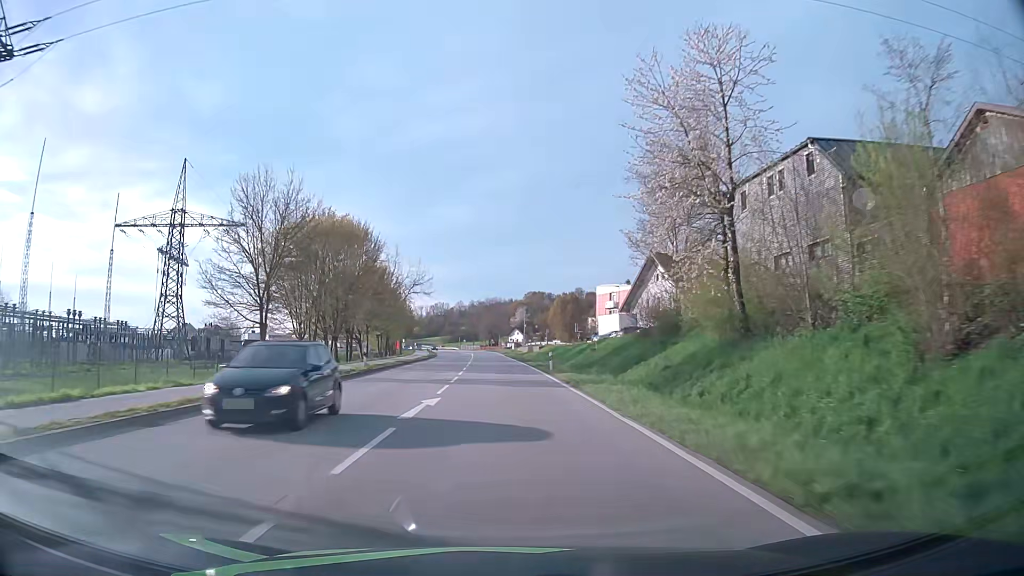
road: primary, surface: asphalt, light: Day
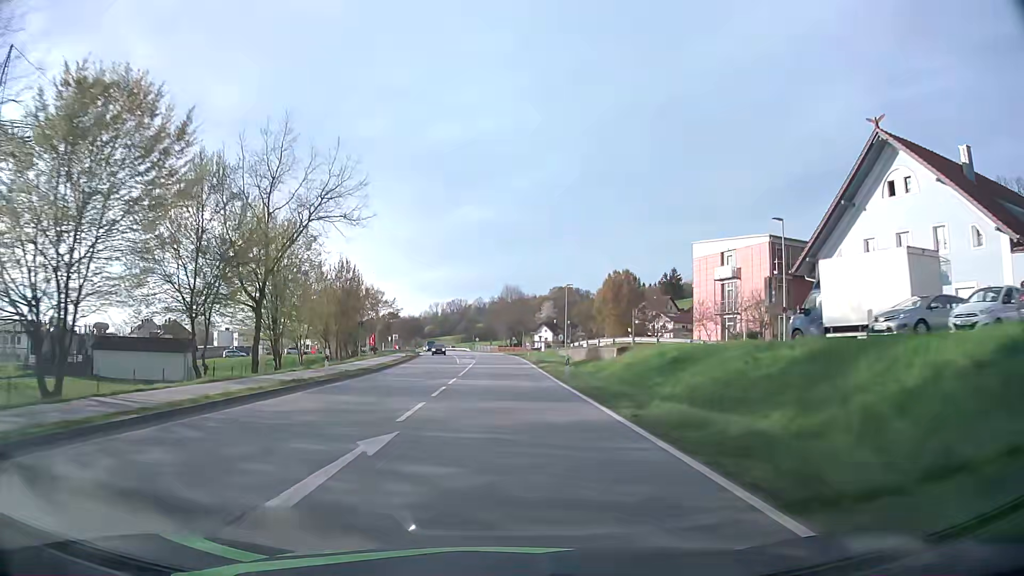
(-0.7, +49.4) m; -1°
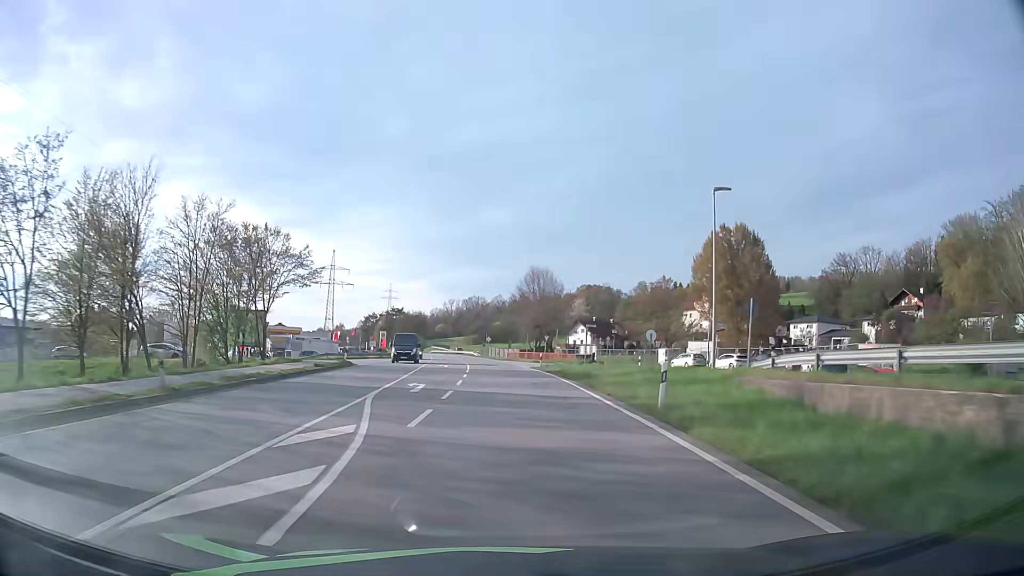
(-1.0, +50.0) m; -2°
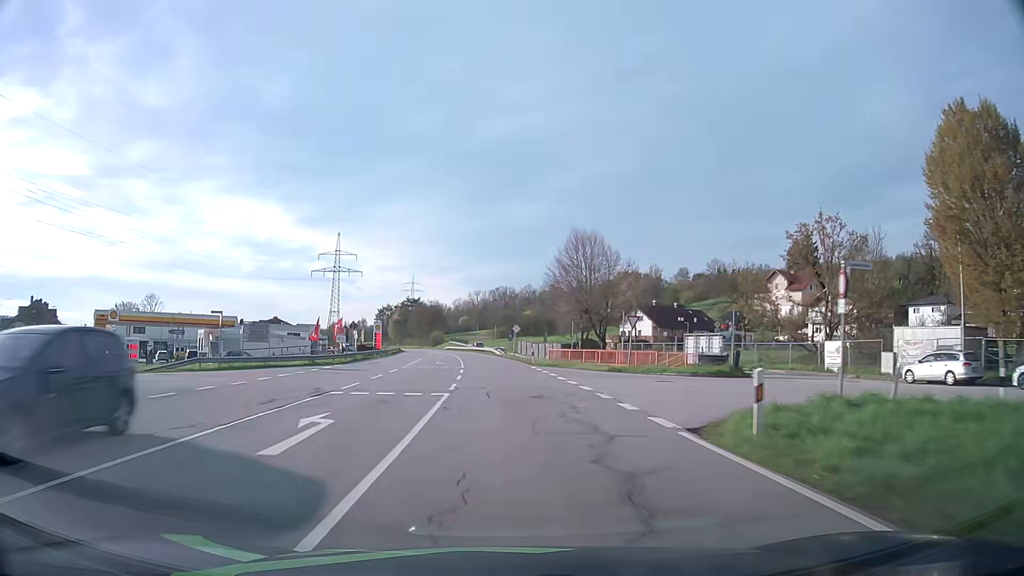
(-0.5, +37.2) m; -2°
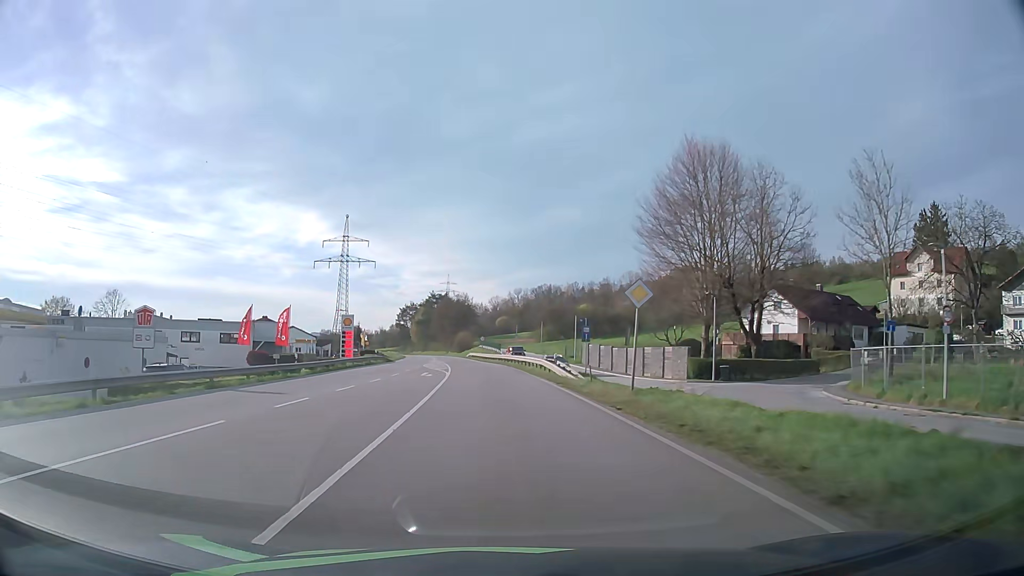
(-1.3, +46.5) m; -3°
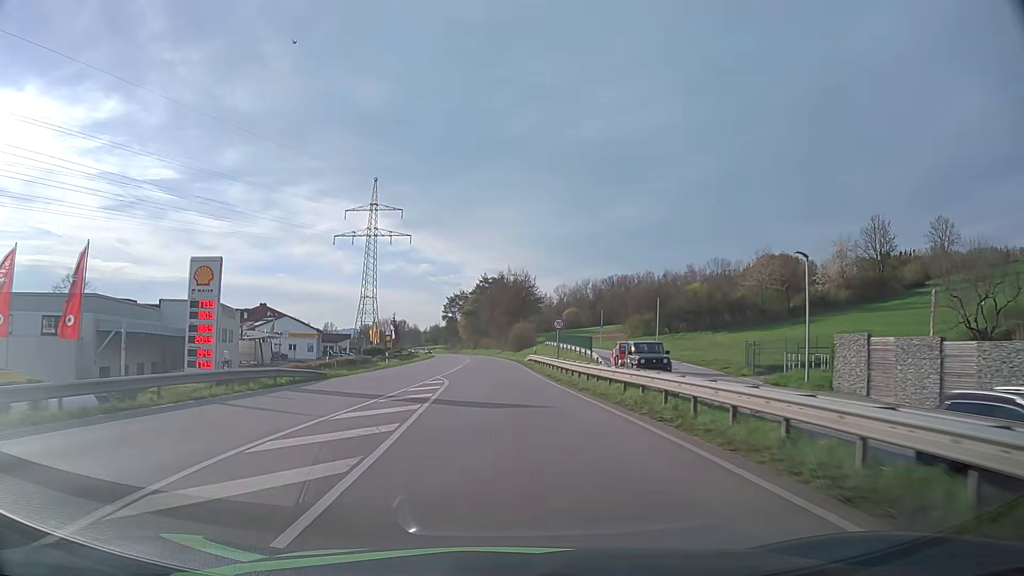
(-2.1, +44.7) m; -5°
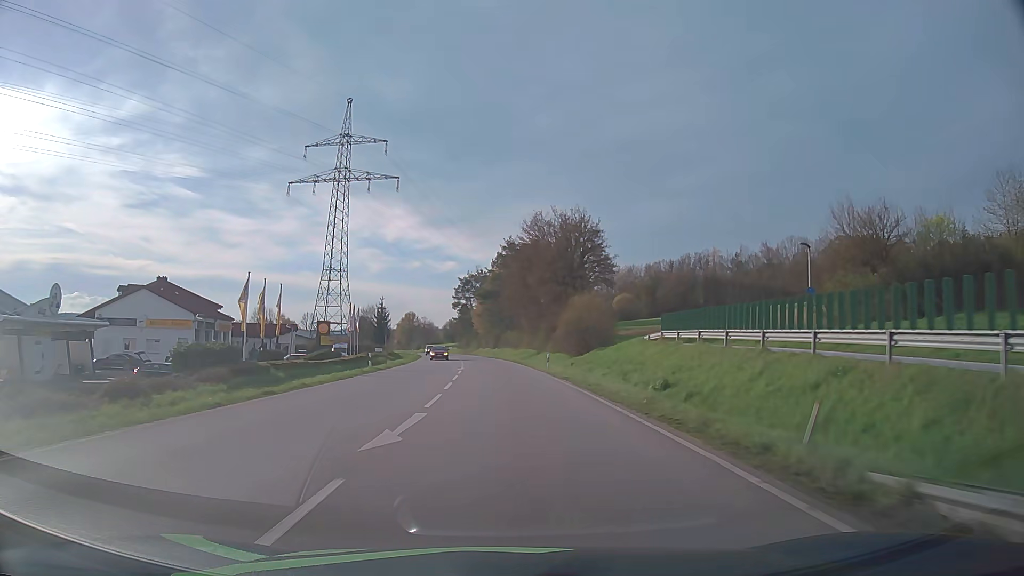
(-1.7, +55.2) m; -2°
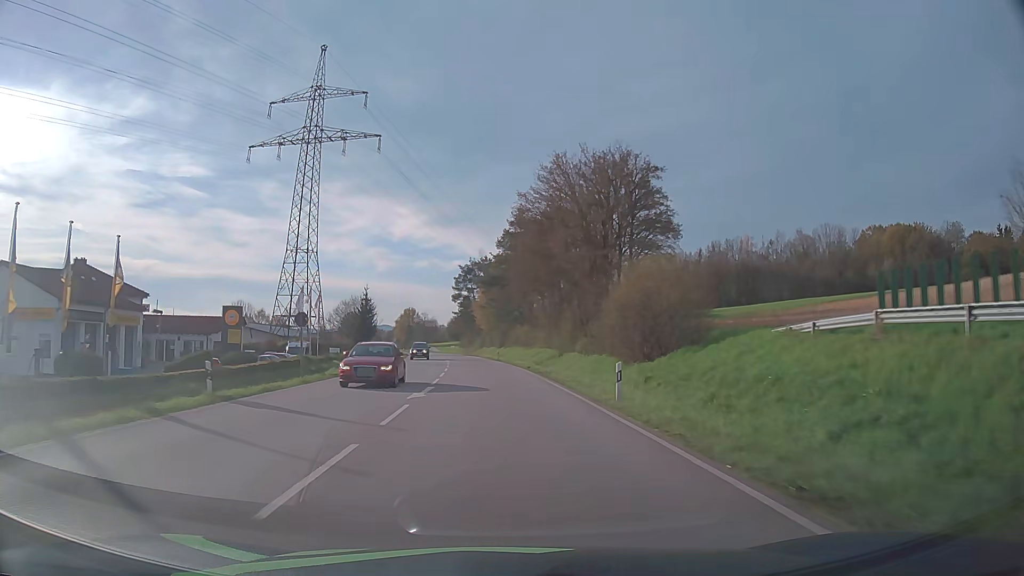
(-0.1, +22.0) m; 0°
(0, +10) (0, +20) (-1, +30) (-1, +40) (-2, +50) (-3, +60) (-4, +70) (-5, +80) (-6, +90) (-8, +100) m
